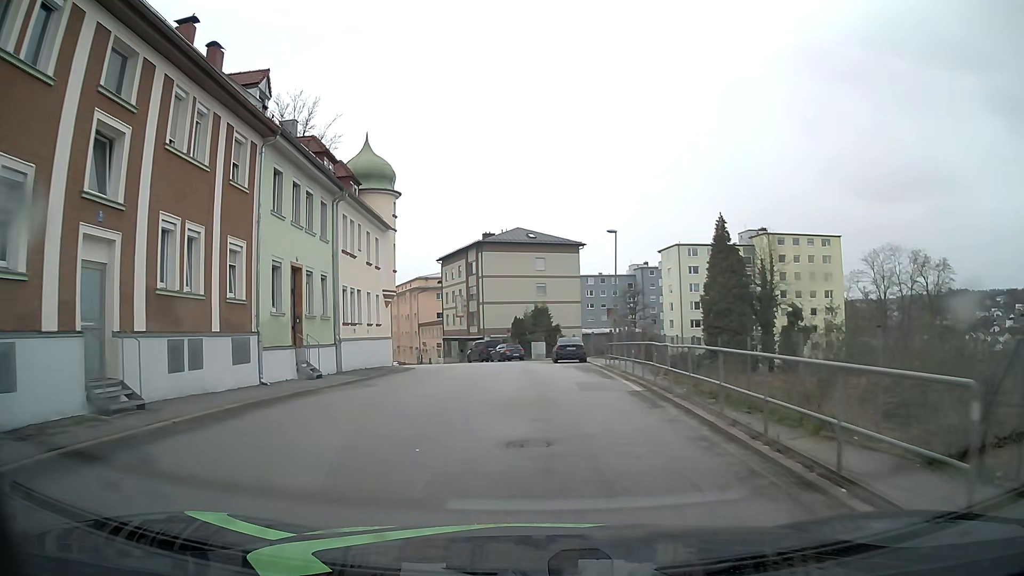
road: tertiary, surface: asphalt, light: Day
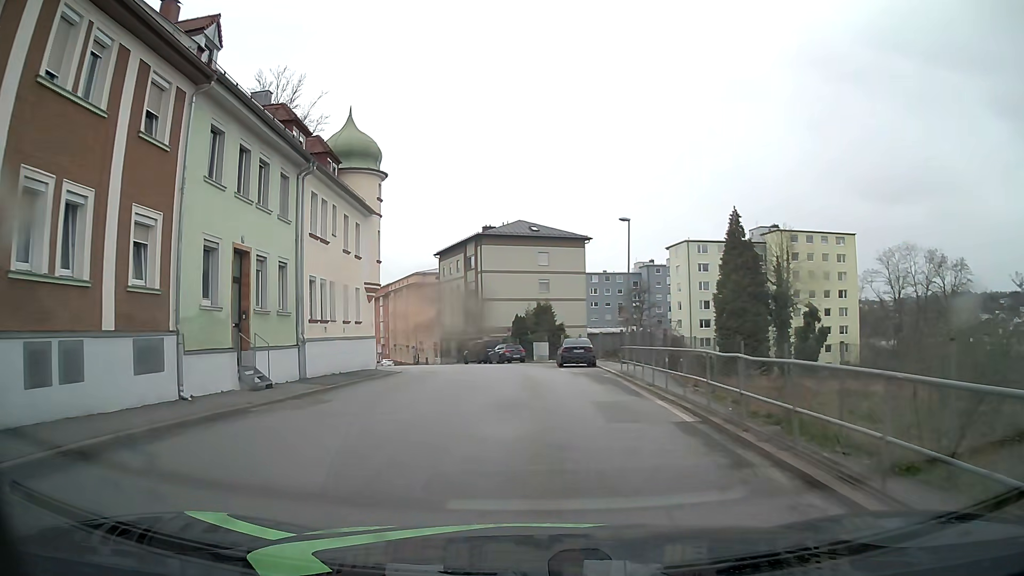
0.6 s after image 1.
(0.0, +4.6) m; -1°
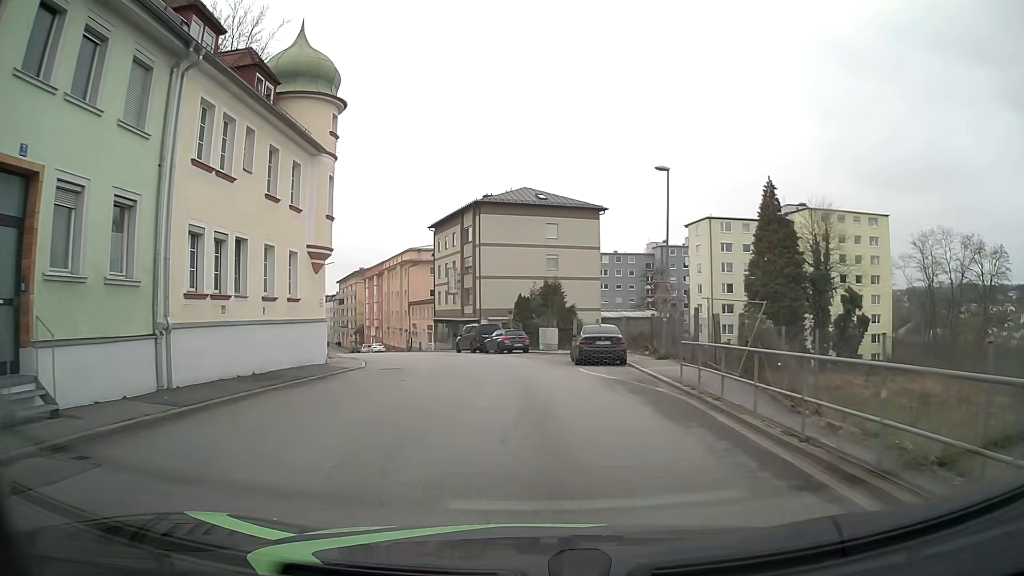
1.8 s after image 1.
(0.0, +9.2) m; 0°
(0, +10) (-1, +20) (-3, +30) (-5, +39) (-8, +49) (-12, +58) (-15, +68) (-19, +77) (-23, +86) (-26, +96) m
